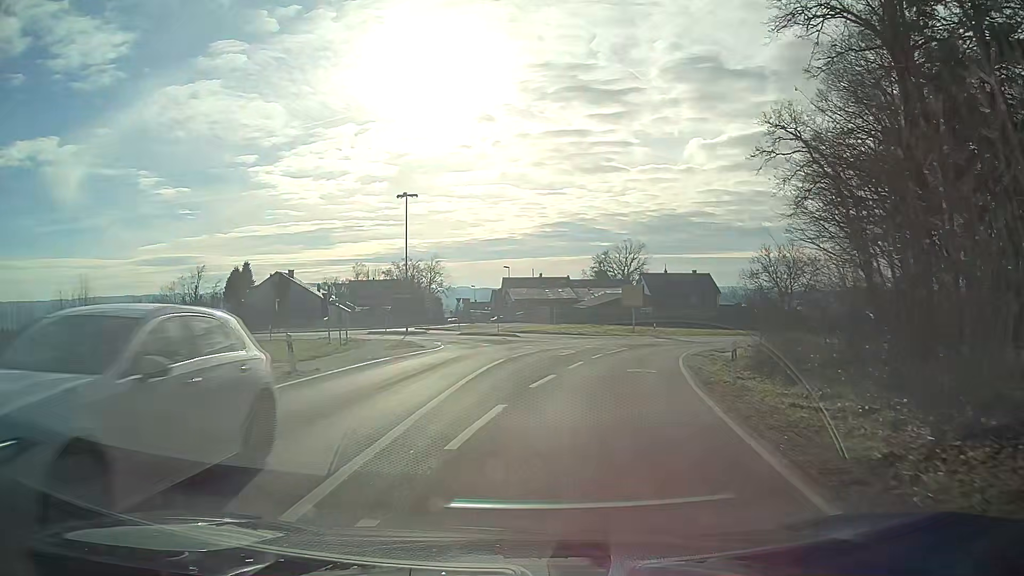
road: tertiary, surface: asphalt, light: Day
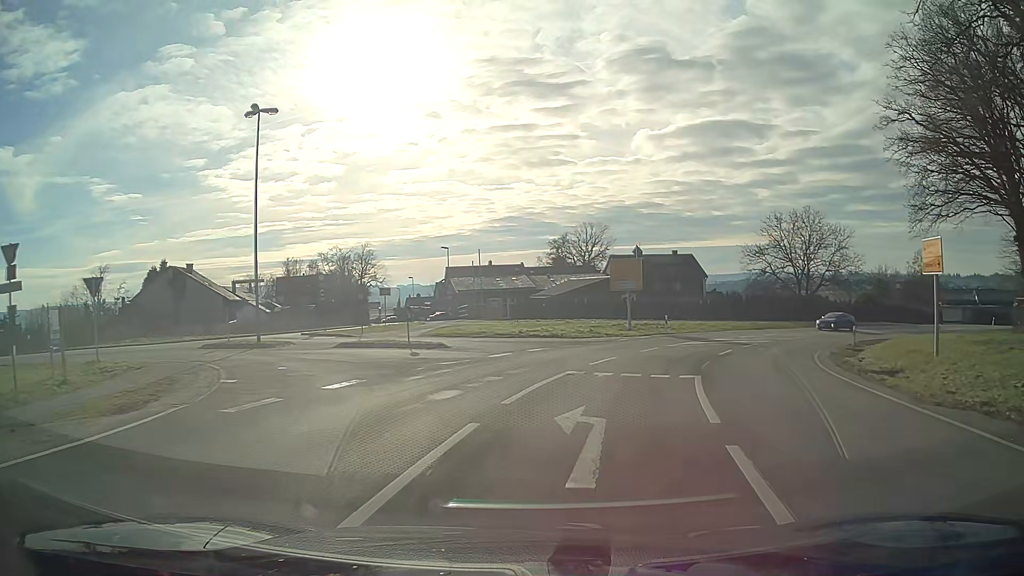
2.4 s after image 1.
(+0.7, +21.1) m; +6°
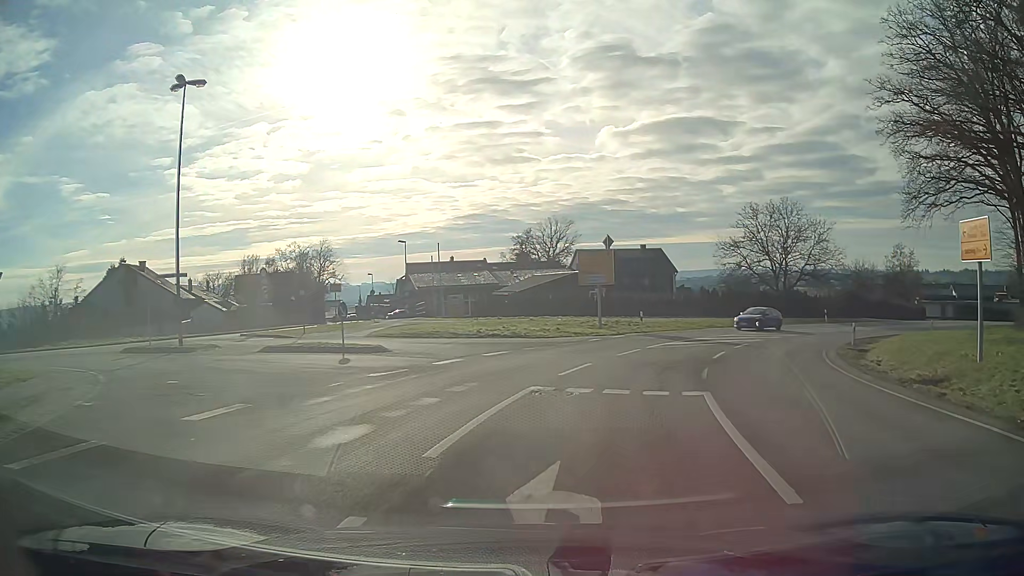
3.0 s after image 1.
(+0.1, +3.8) m; +3°
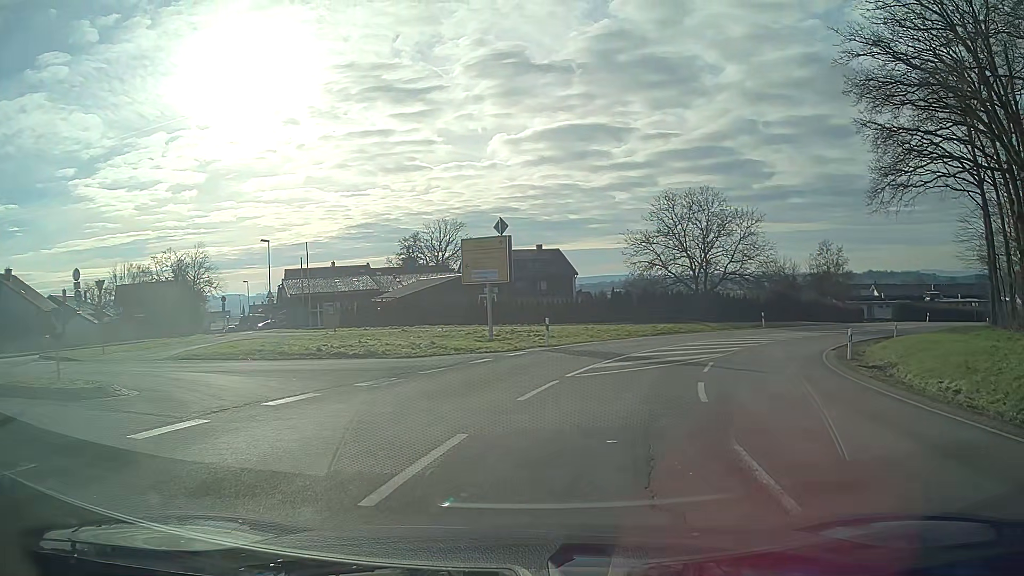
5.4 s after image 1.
(+0.7, +9.2) m; +9°
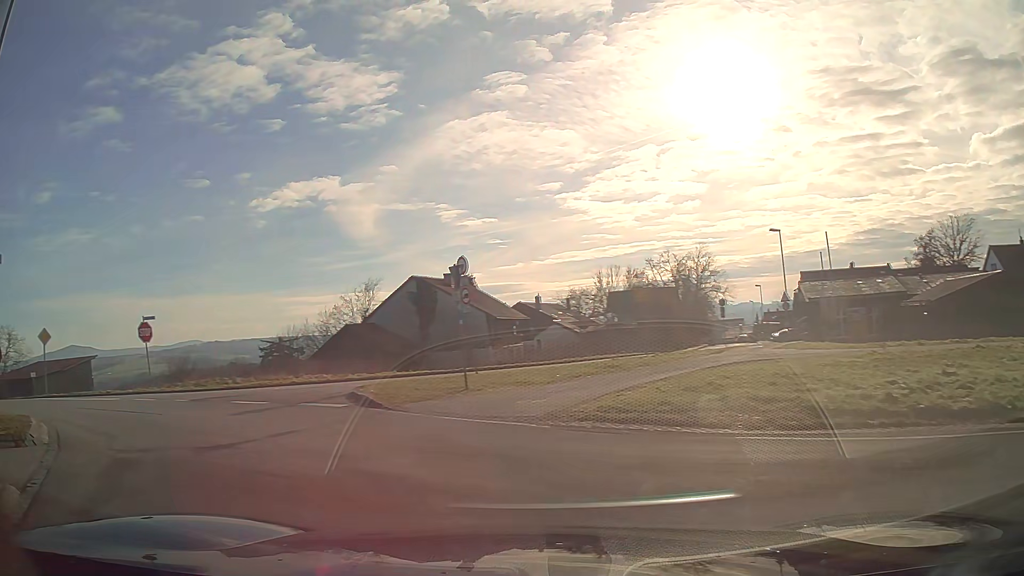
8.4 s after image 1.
(-4.6, +11.5) m; -51°
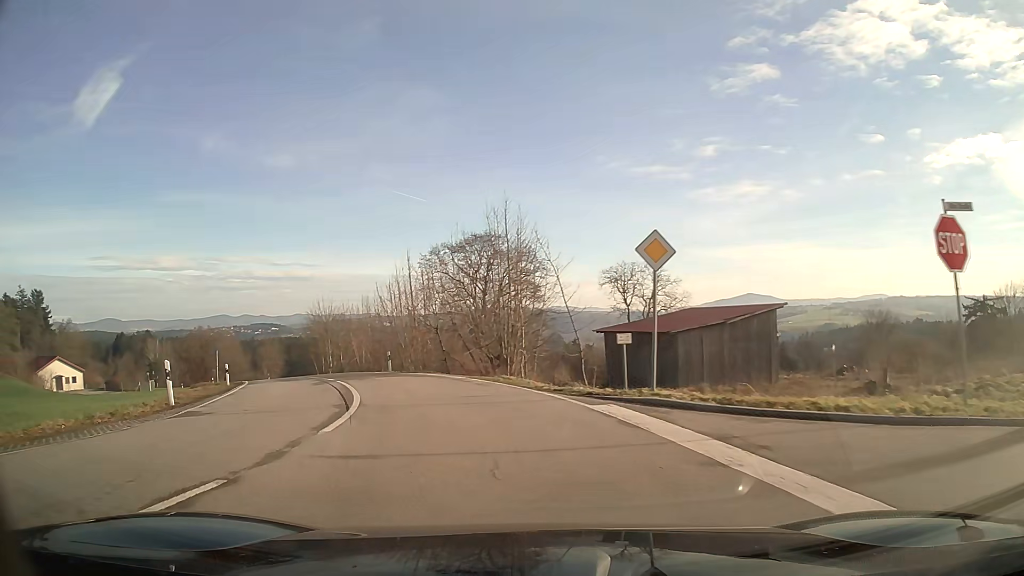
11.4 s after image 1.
(-10.9, +16.6) m; -56°
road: secondary
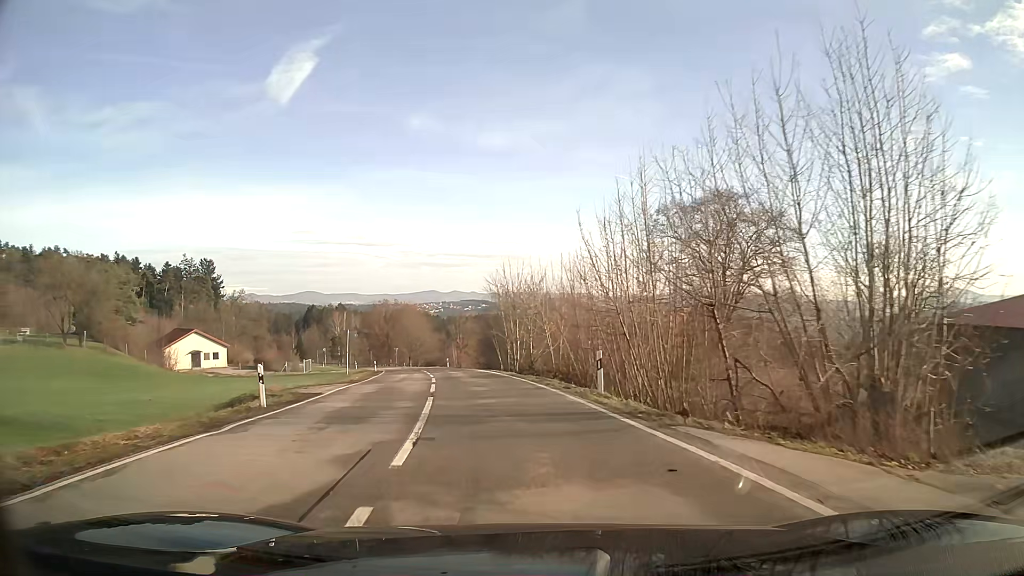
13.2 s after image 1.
(-2.8, +17.4) m; -16°
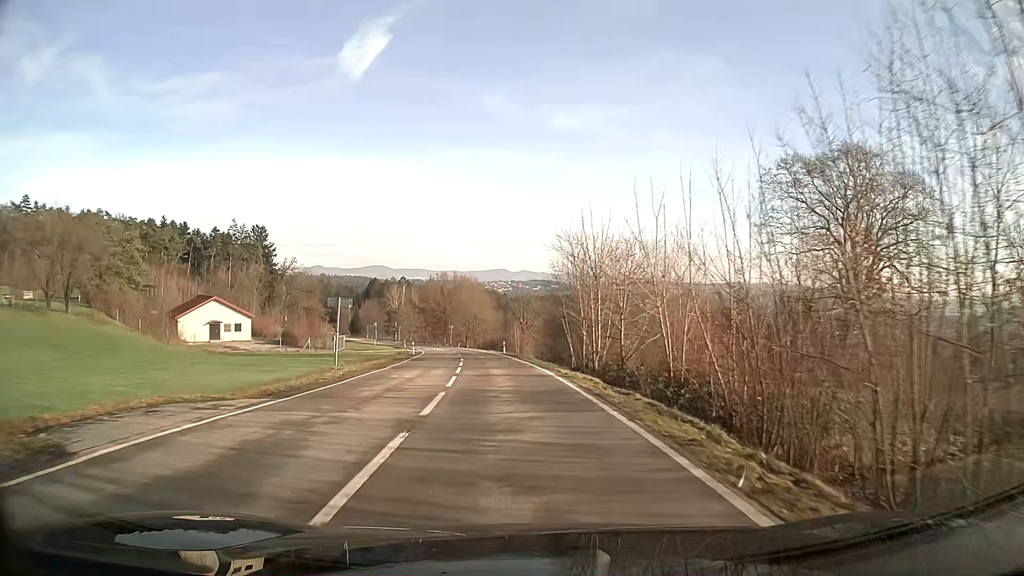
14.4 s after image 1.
(-0.8, +14.4) m; -6°
(0, +10) (-1, +20) (-1, +30) (-2, +40) (-3, +50) (-5, +60) (-6, +70) (-8, +80) (-10, +89) (-12, +99) m
